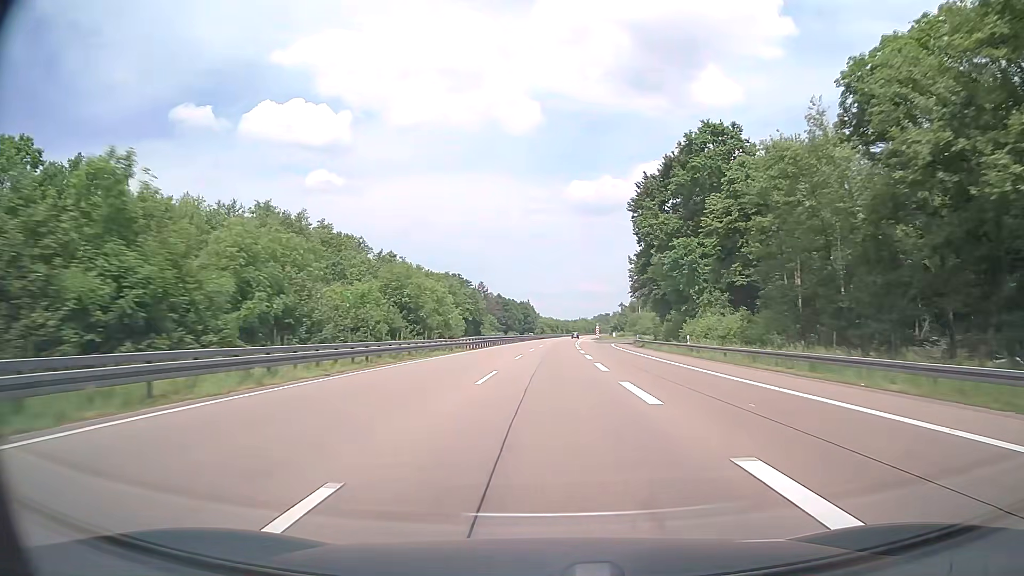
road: motorway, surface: asphalt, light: Day
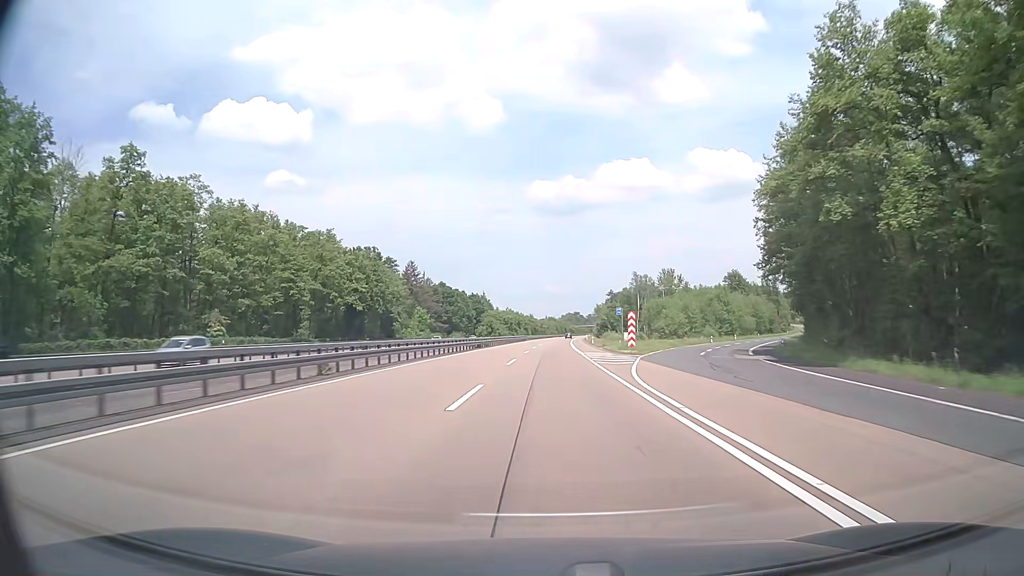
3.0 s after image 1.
(+2.3, +95.0) m; +3°
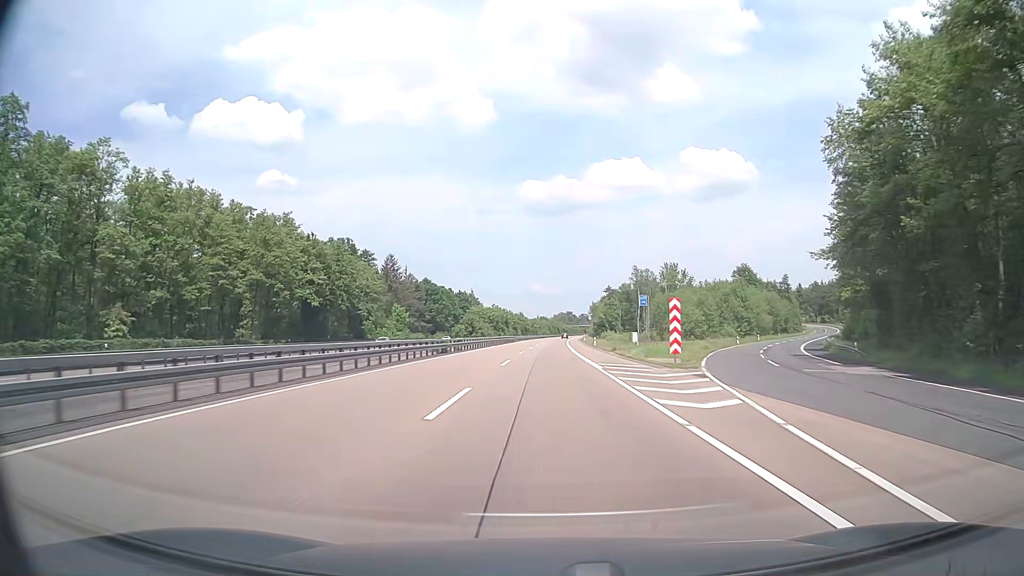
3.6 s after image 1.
(+0.1, +19.0) m; +1°
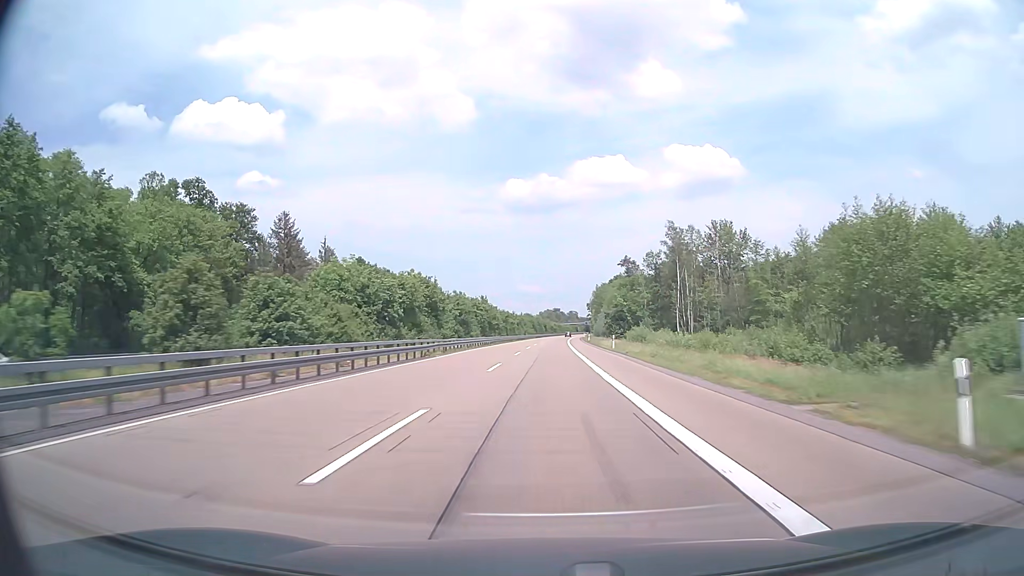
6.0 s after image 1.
(+1.0, +76.0) m; +1°
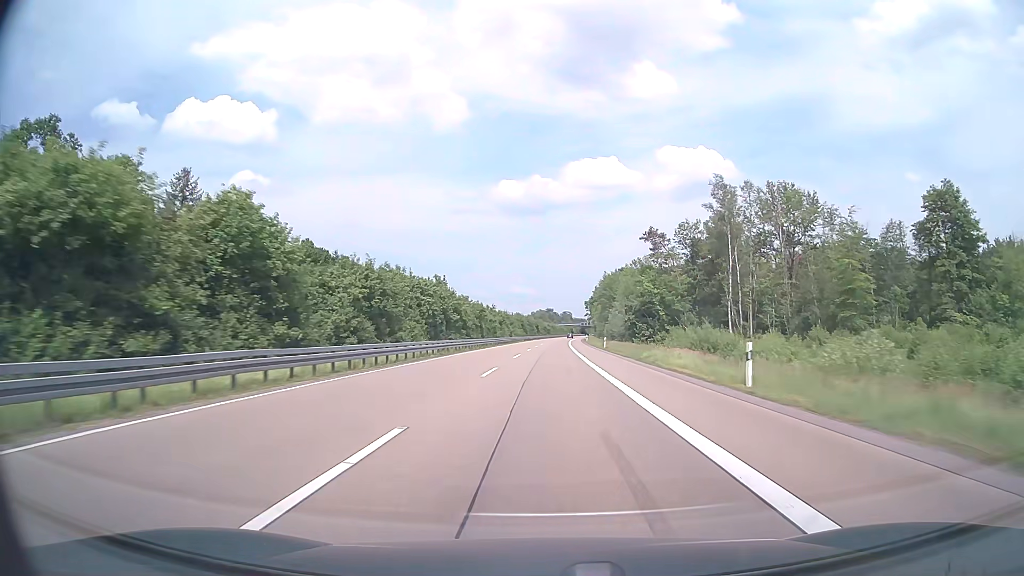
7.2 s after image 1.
(+0.1, +38.1) m; +1°
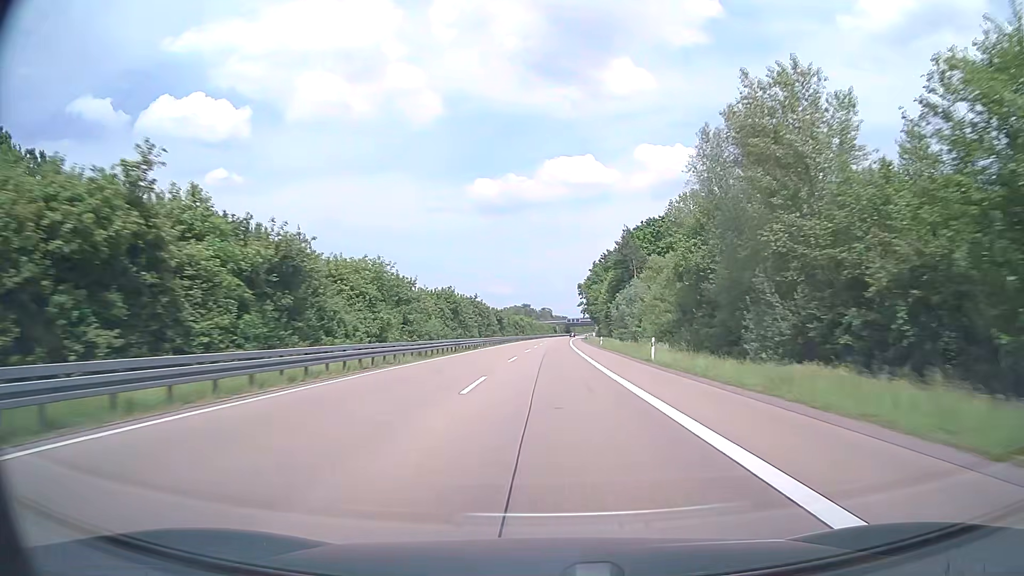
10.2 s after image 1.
(+1.5, +95.2) m; +2°
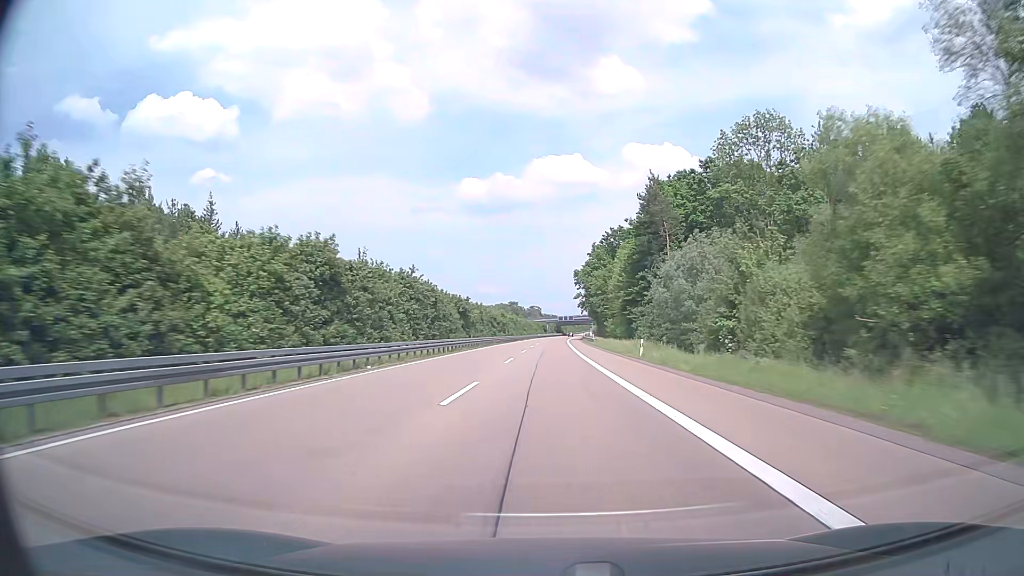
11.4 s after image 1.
(+0.3, +38.1) m; +1°
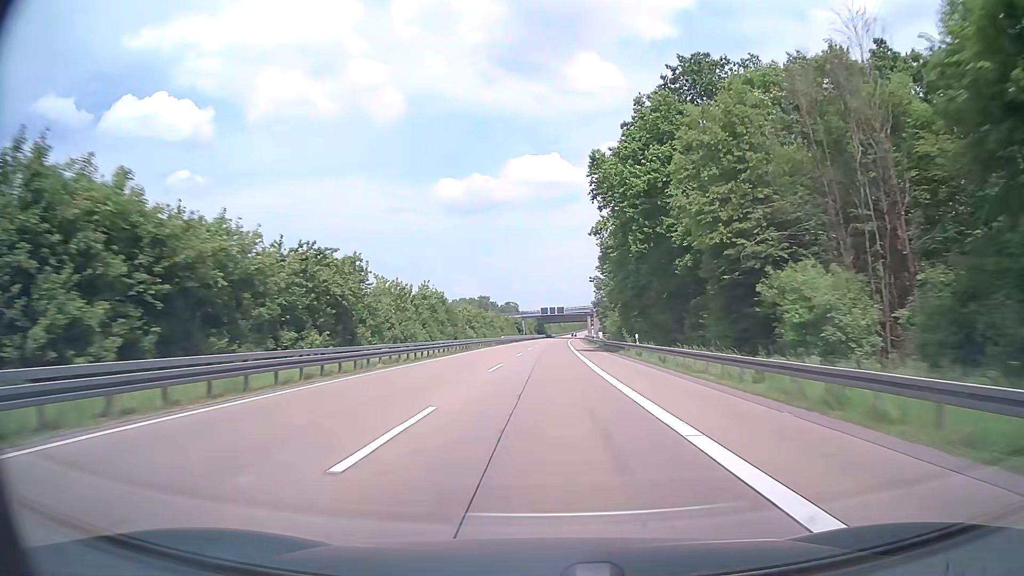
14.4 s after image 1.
(+1.6, +95.2) m; +2°
(0, +10) (0, +20) (0, +30) (0, +40) (0, +50) (0, +60) (0, +70) (+1, +80) (+1, +90) (+1, +100) m
